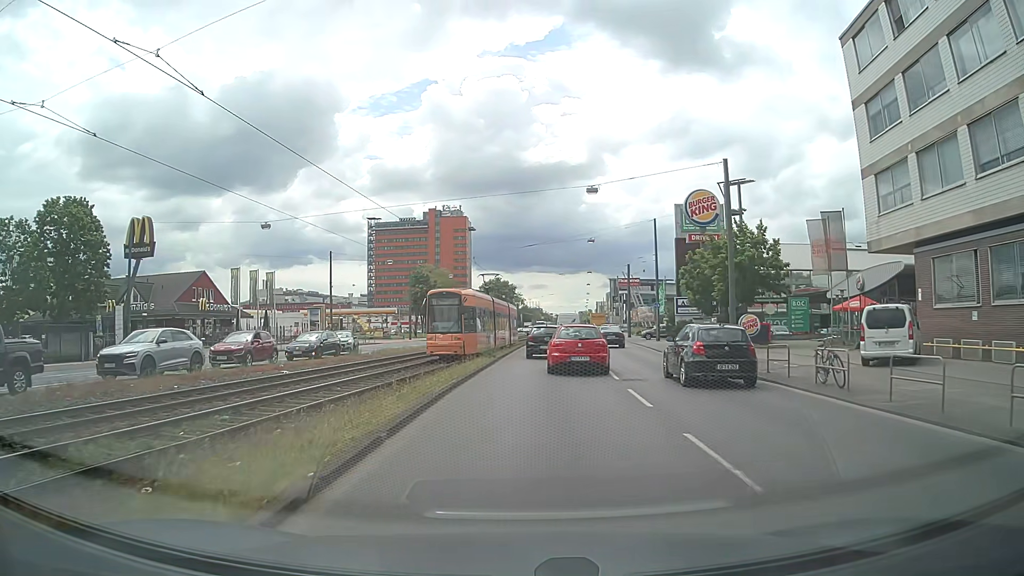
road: primary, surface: asphalt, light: Day
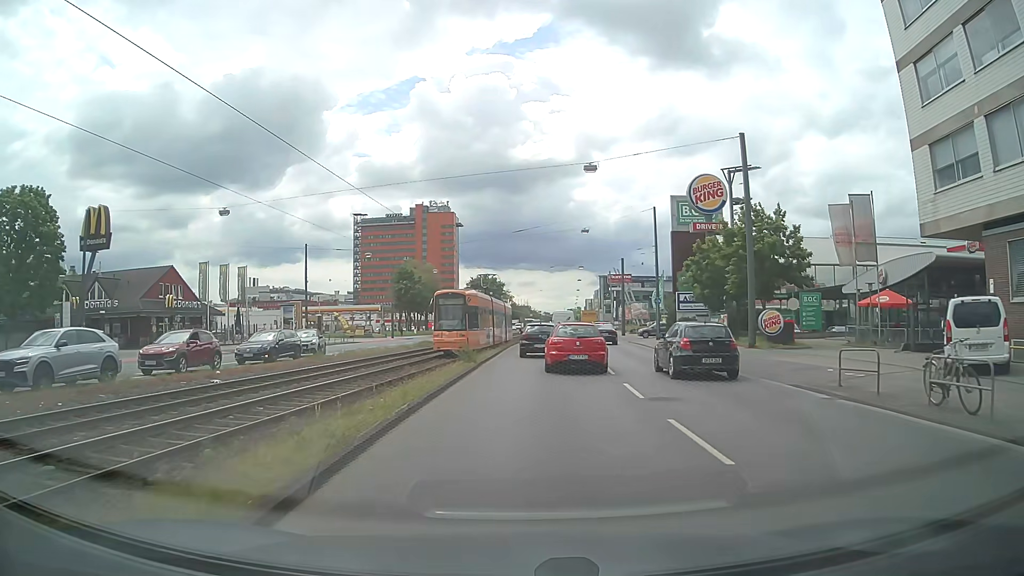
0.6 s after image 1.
(0.0, +5.1) m; +1°
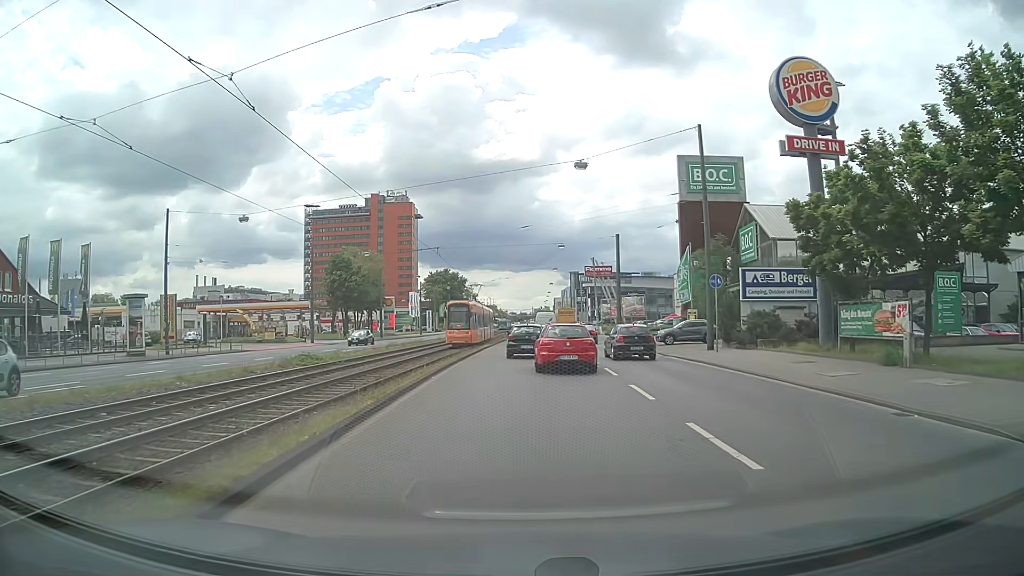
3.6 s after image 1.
(+0.6, +24.3) m; +2°
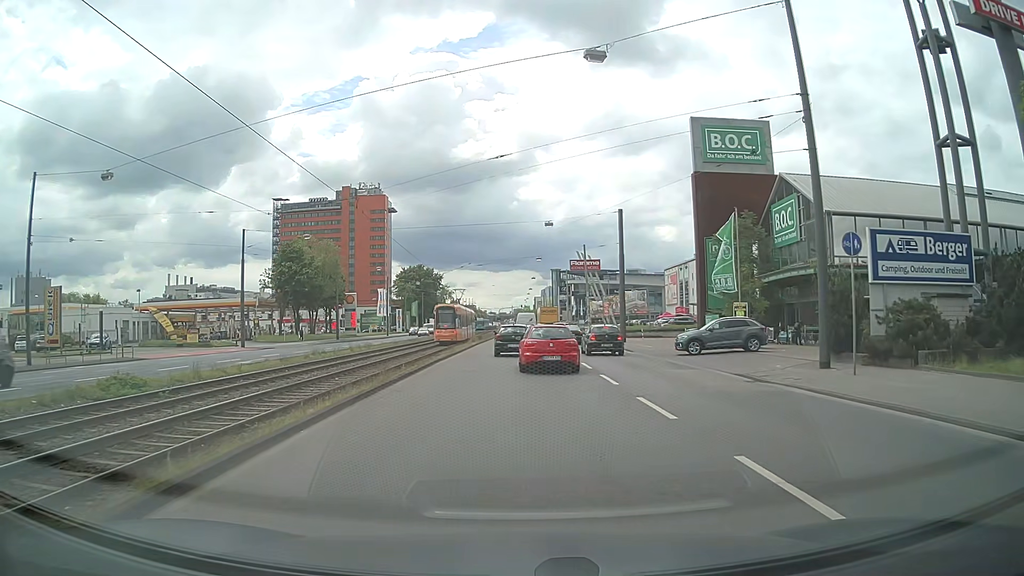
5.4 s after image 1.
(+0.2, +14.7) m; +2°
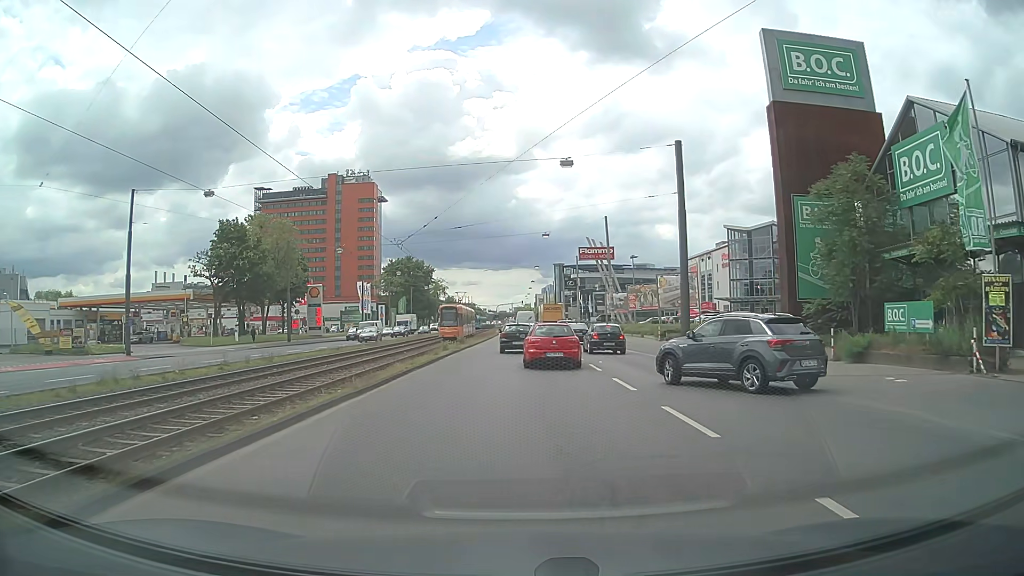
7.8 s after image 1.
(-0.1, +20.0) m; -1°
(0, +10) (0, +20) (0, +30) (0, +40) (+1, +50) (+1, +60) (+1, +70) (+1, +80) (+1, +90) (+2, +100) m
